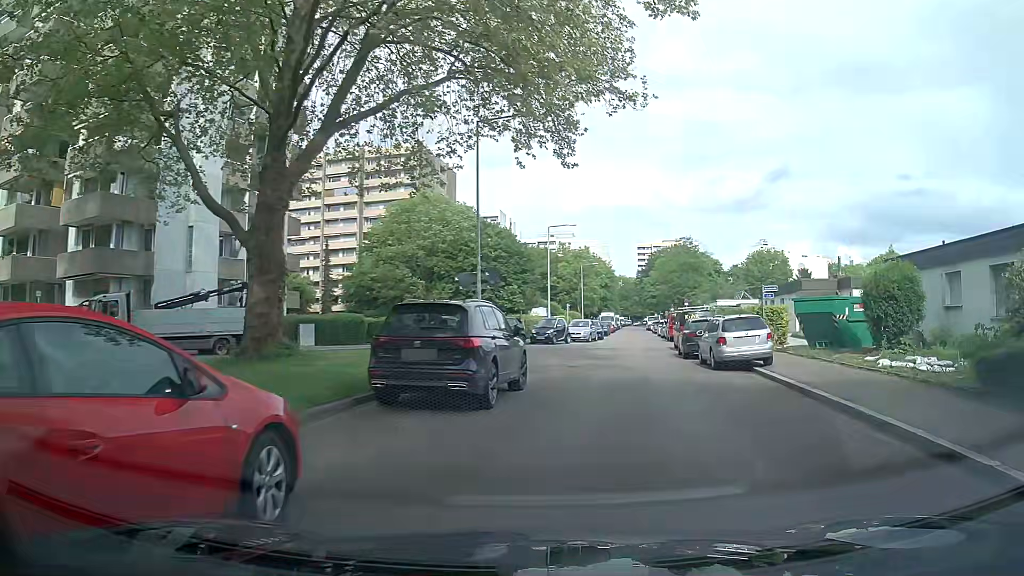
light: Day
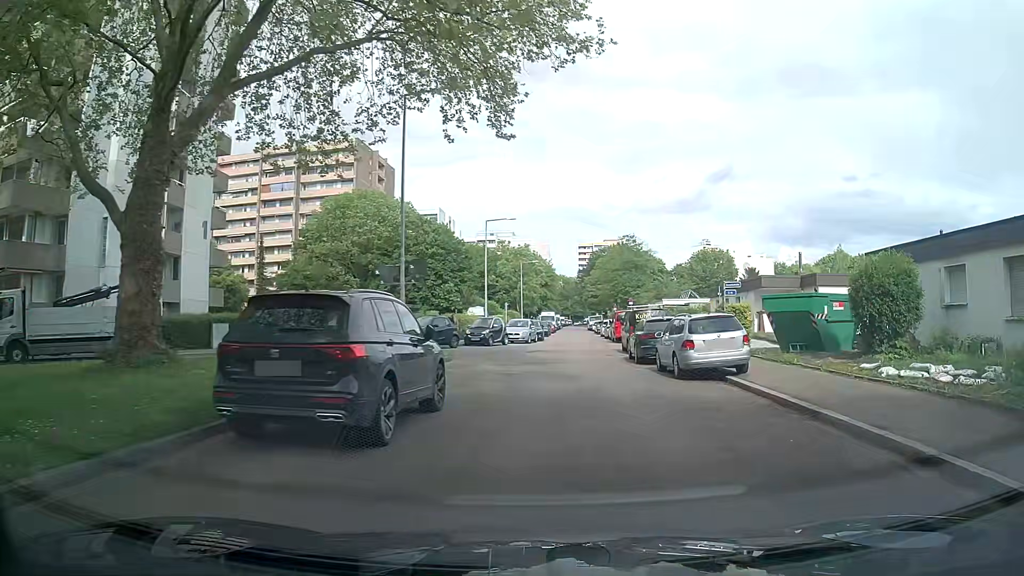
(0.0, +3.2) m; +4°
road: residential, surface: asphalt
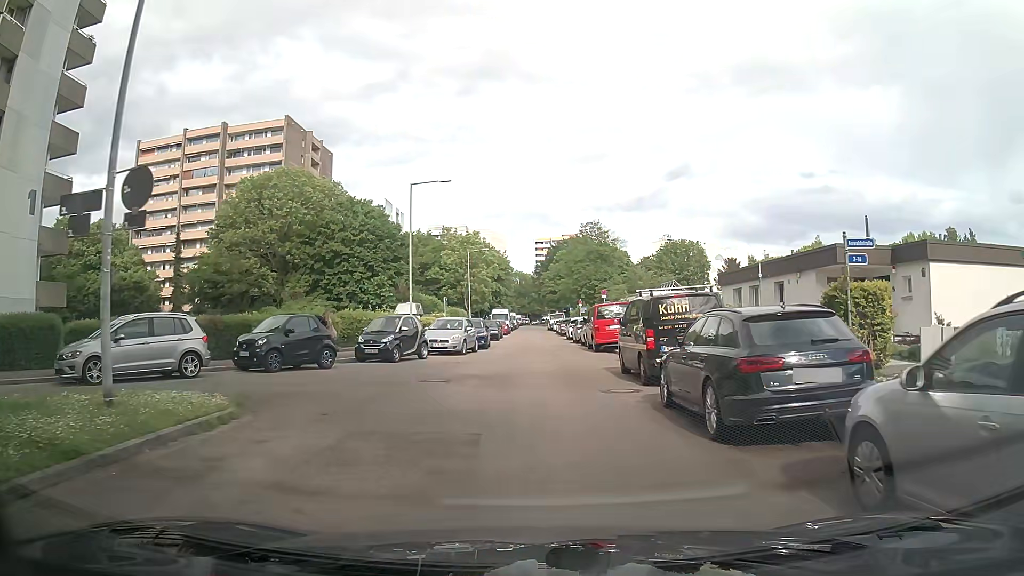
(+0.5, +14.2) m; +1°
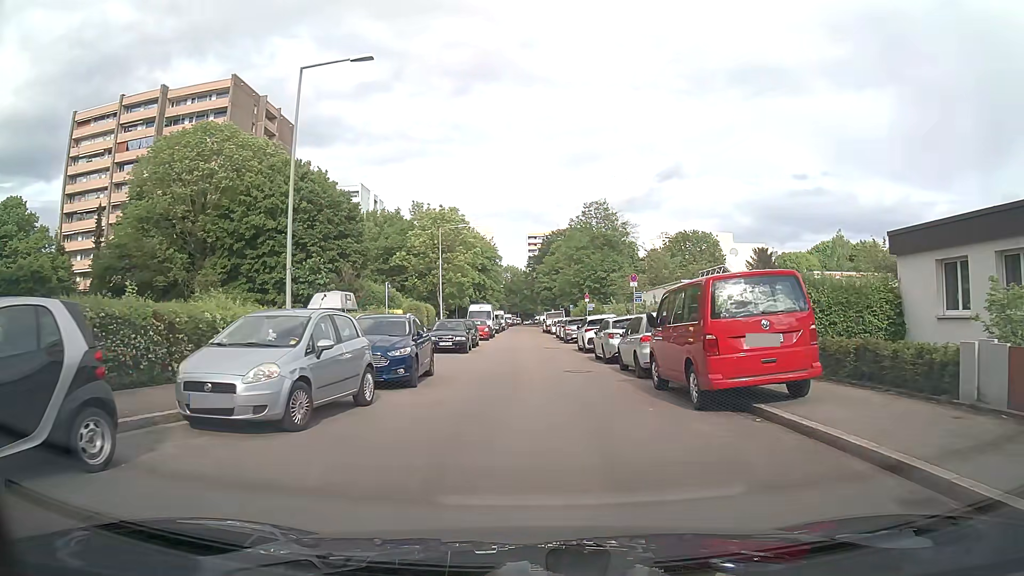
(+0.3, +18.5) m; 0°
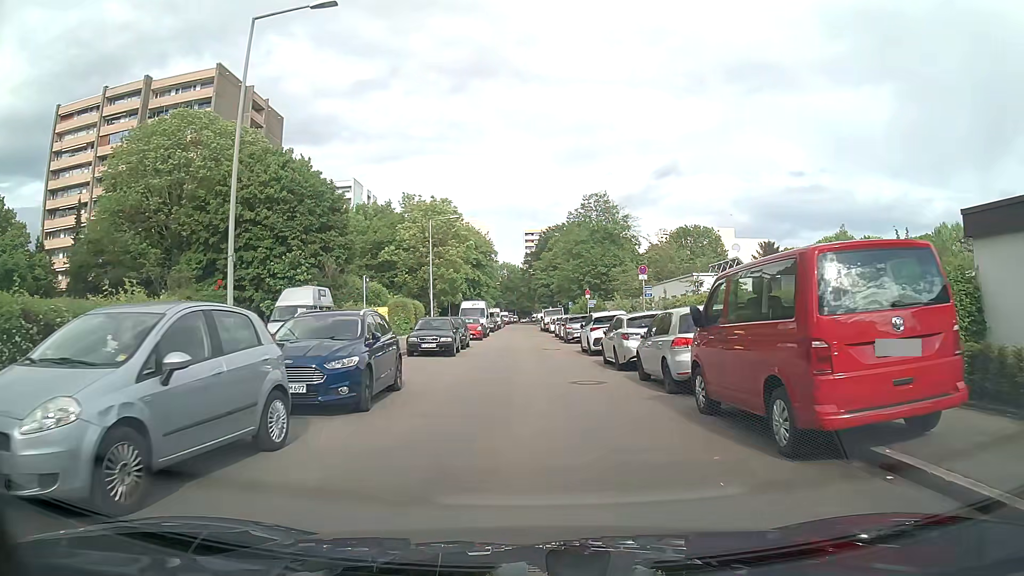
(+0.1, +3.8) m; +2°
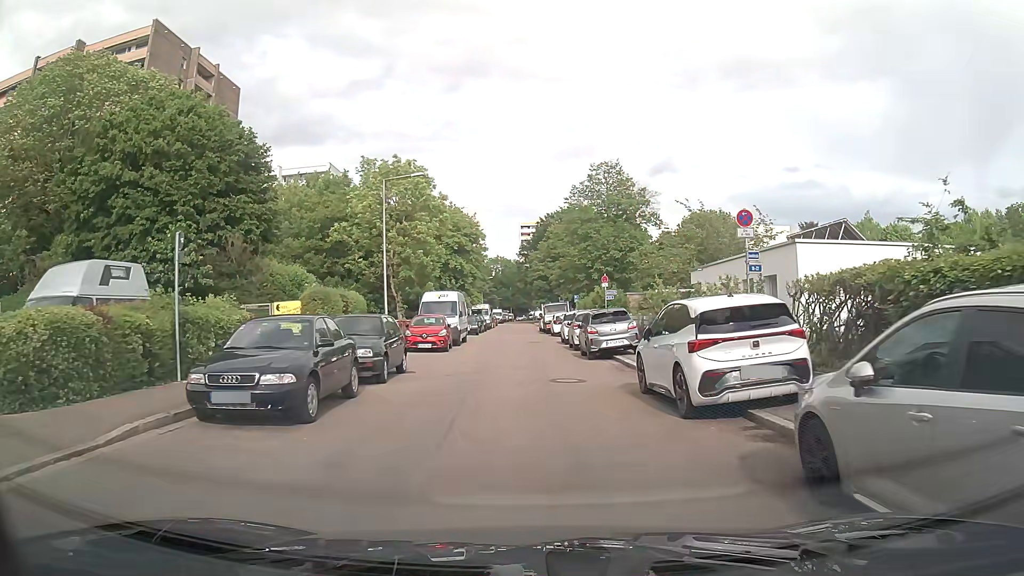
(-0.1, +15.6) m; 0°
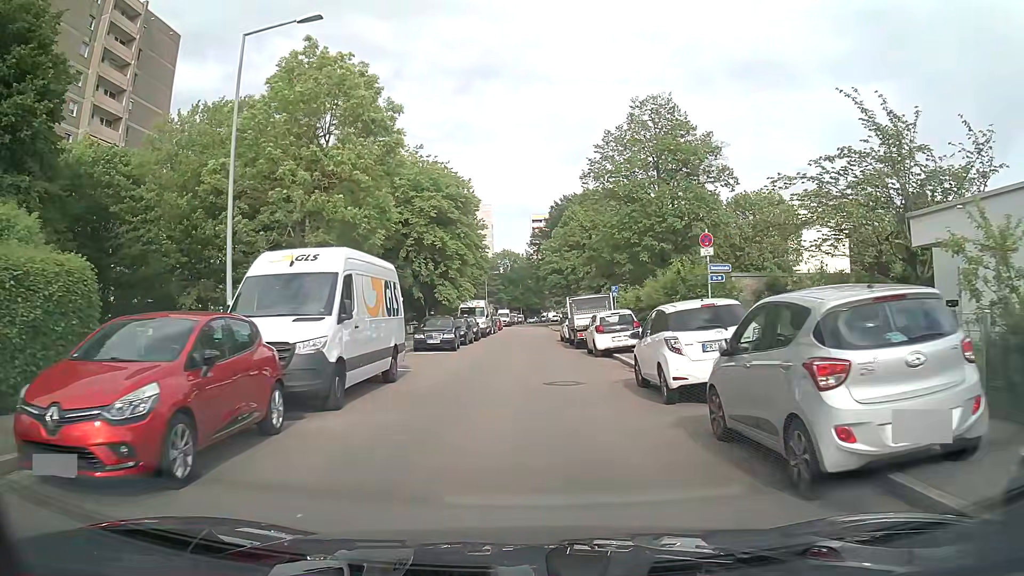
(-0.2, +21.3) m; 0°
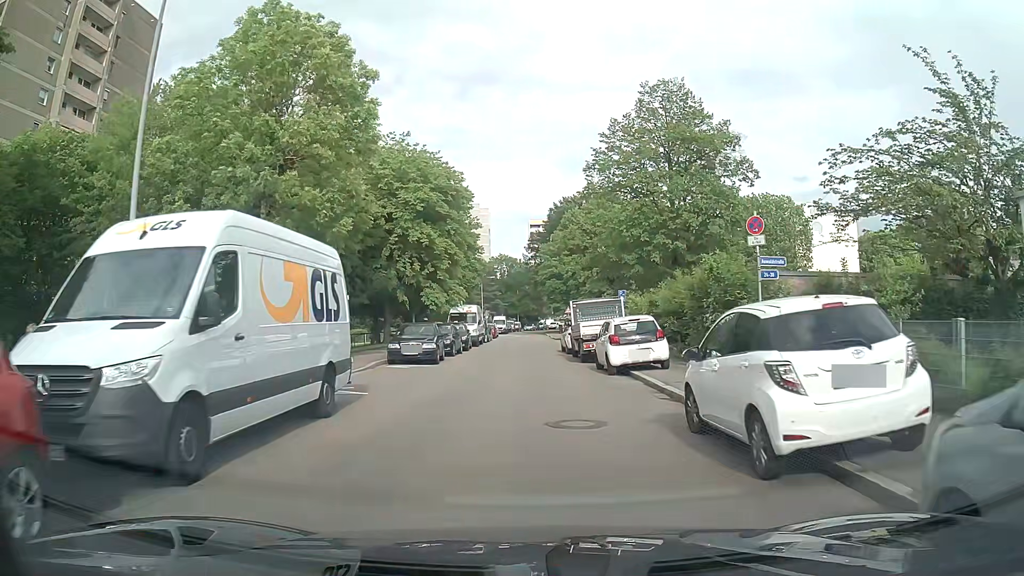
(0.0, +4.6) m; -1°
(0, +10) (0, +20) (0, +30) (+1, +40) (+1, +50) (+1, +60) (+1, +70) (+1, +80) (+1, +90) (+1, +100) m
